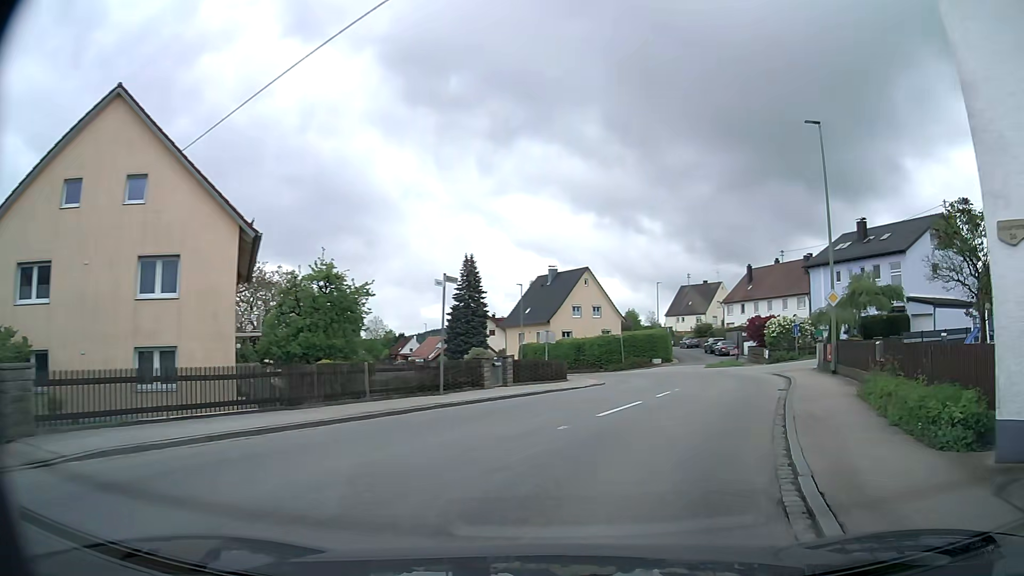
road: secondary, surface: asphalt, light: Day
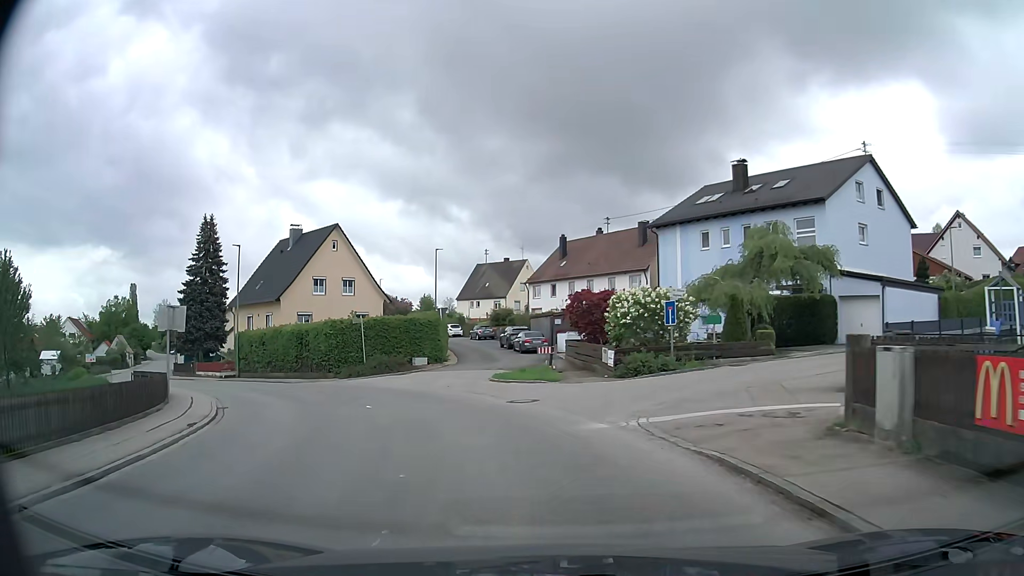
(+5.3, +20.0) m; +19°
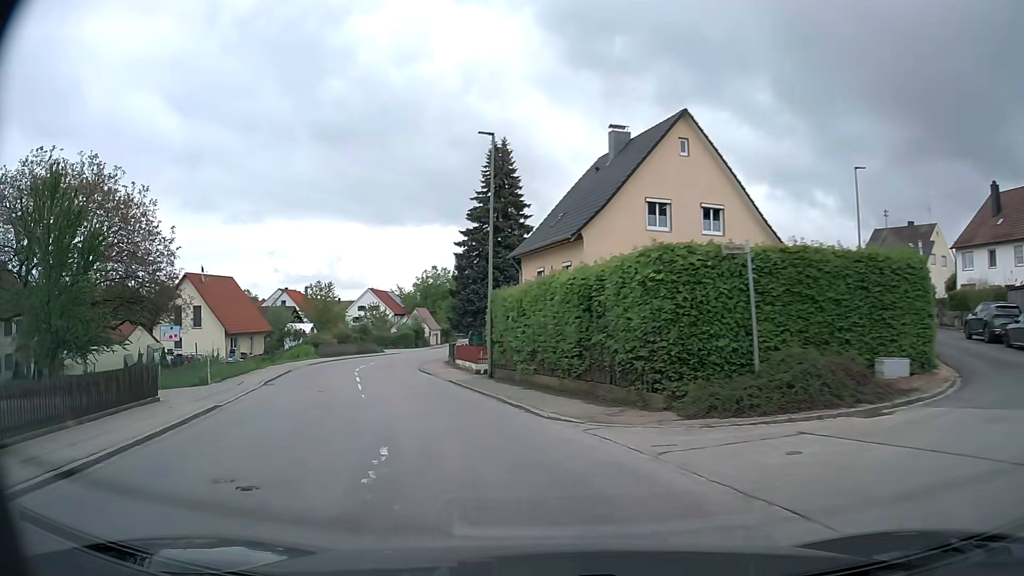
(-5.0, +21.9) m; -30°
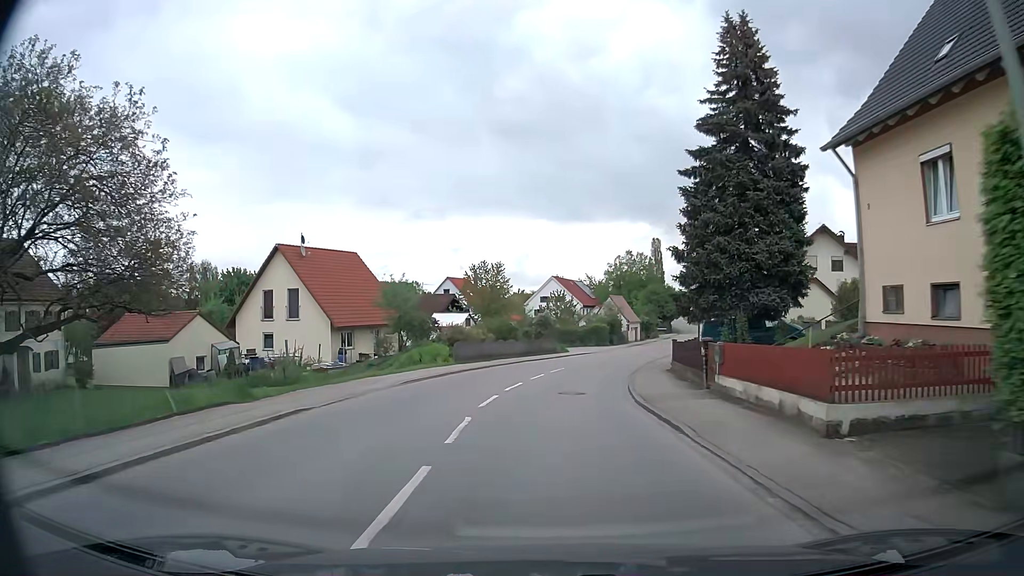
(-3.9, +19.5) m; -17°
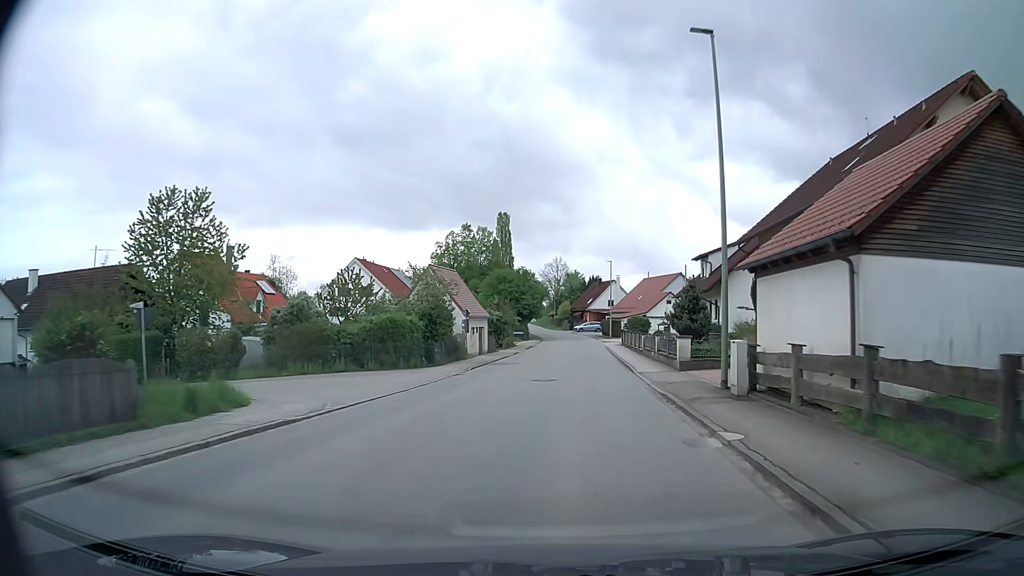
(+3.7, +38.8) m; +13°
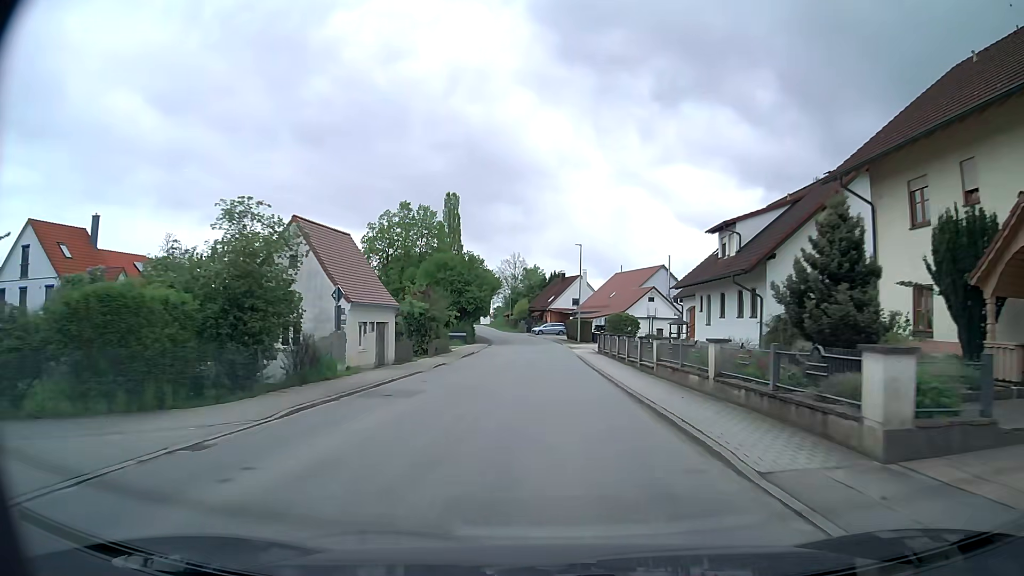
(+0.8, +16.8) m; +4°
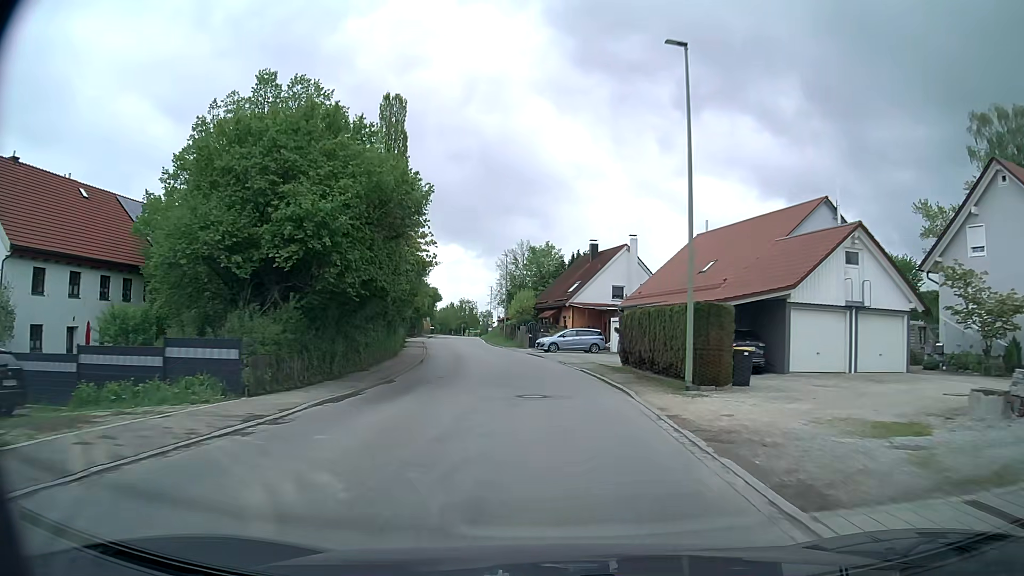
(+0.3, +44.0) m; -1°
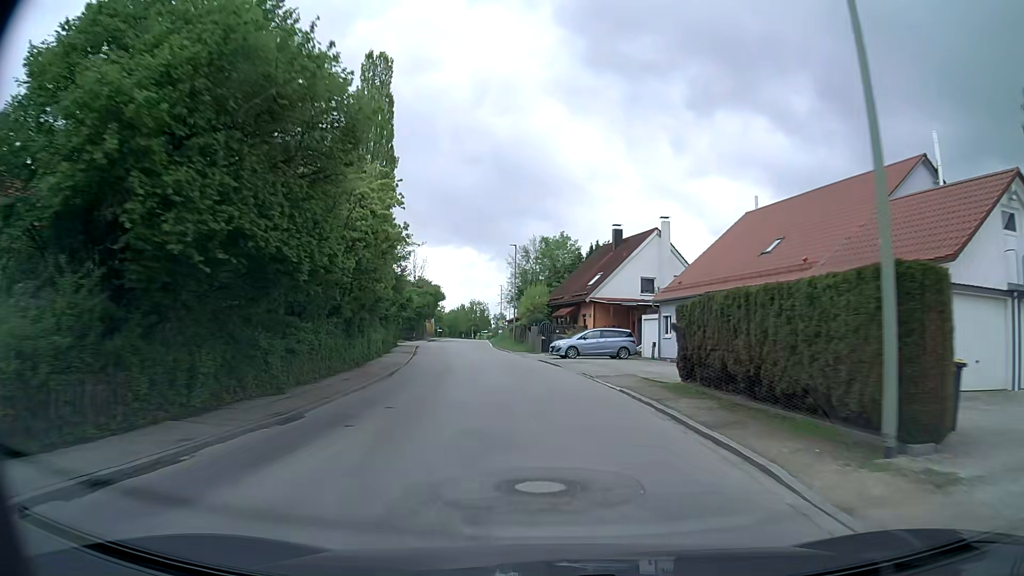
(-0.1, +9.1) m; -1°
(0, +10) (-1, +20) (-2, +30) (-3, +40) (-5, +50) (-6, +60) (-7, +70) (-8, +79) (-9, +89) (-10, +99) m
